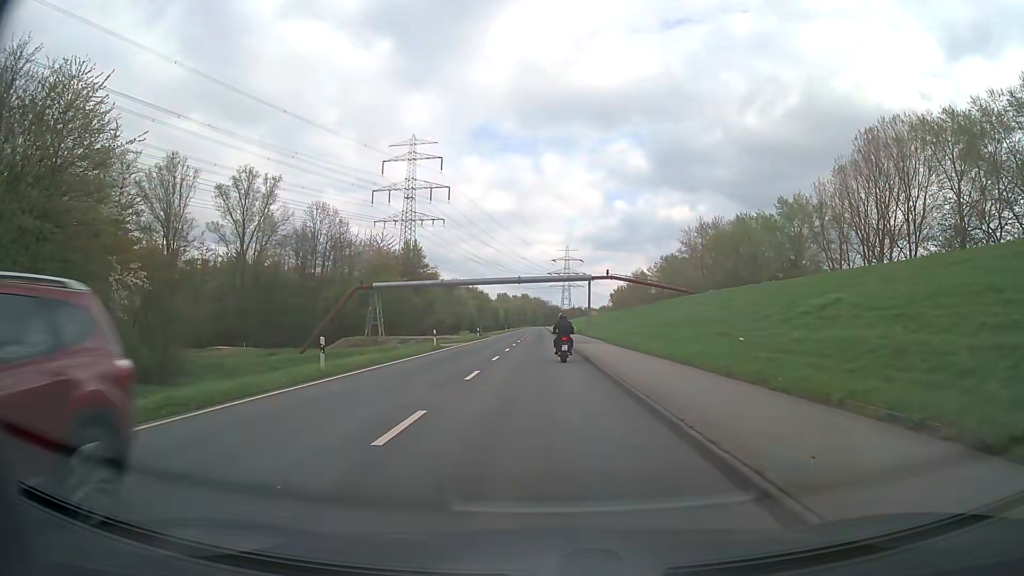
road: secondary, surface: asphalt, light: Day
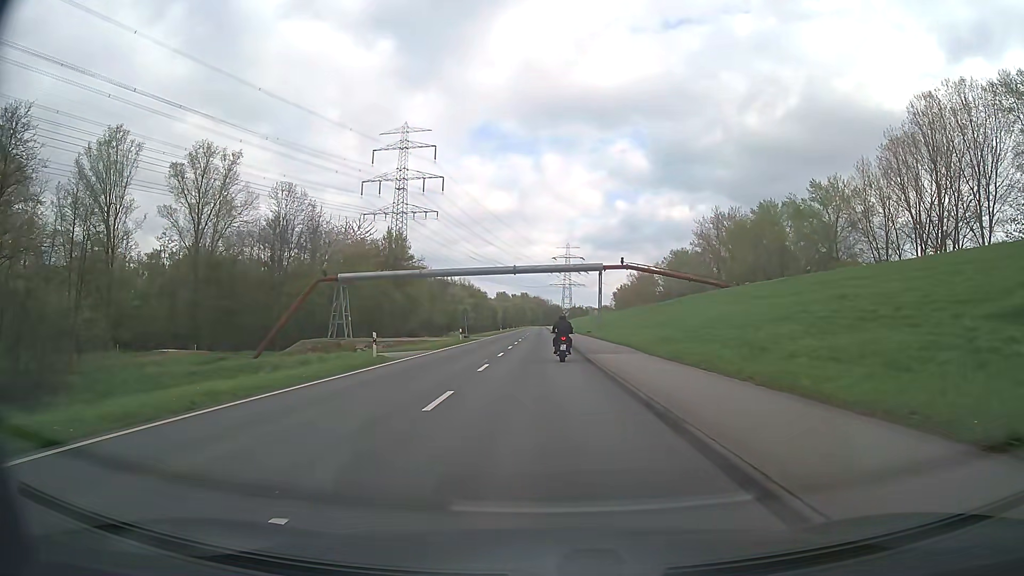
(0.0, +15.0) m; 0°
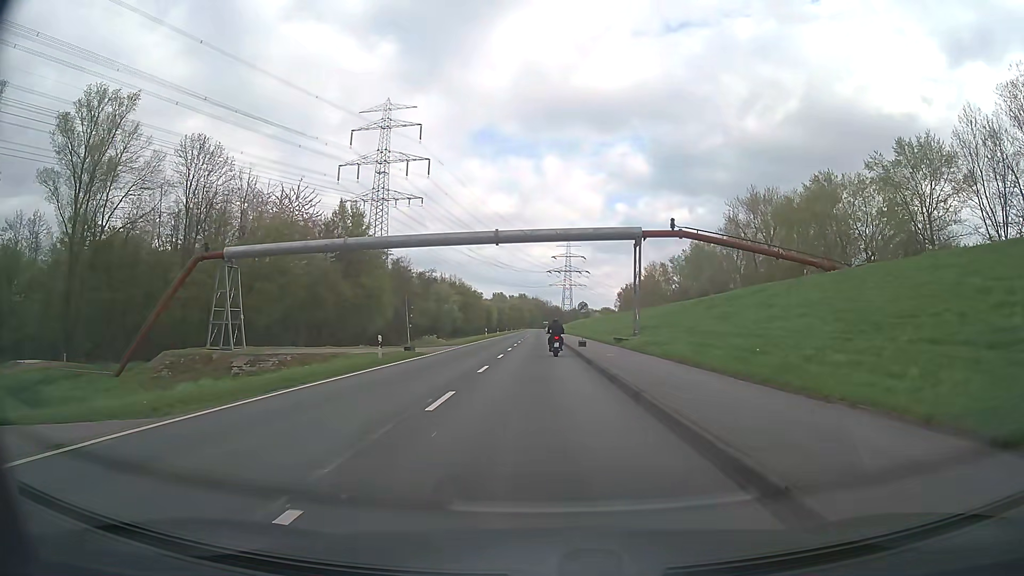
(0.0, +27.0) m; 0°
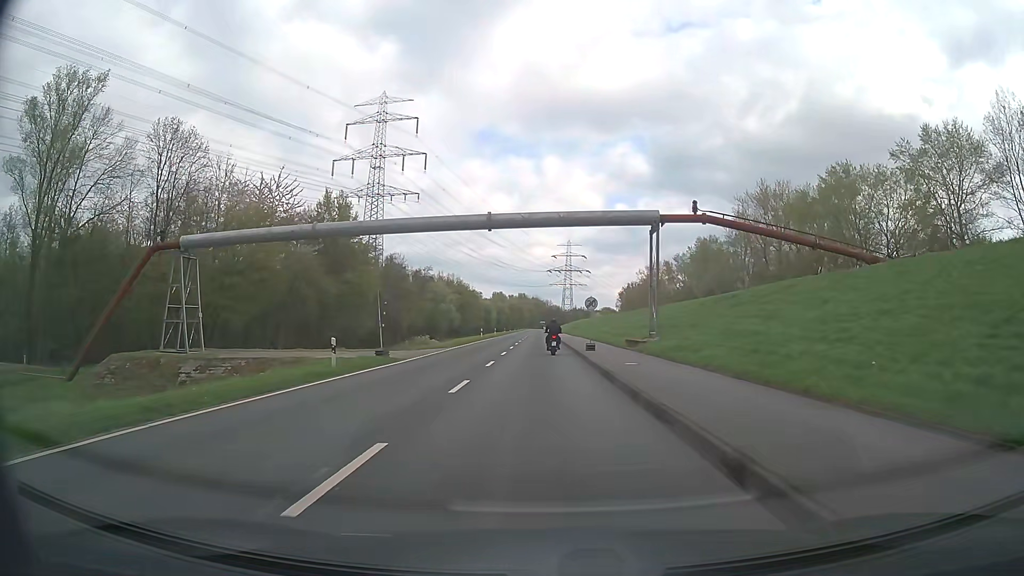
(0.0, +6.2) m; 0°
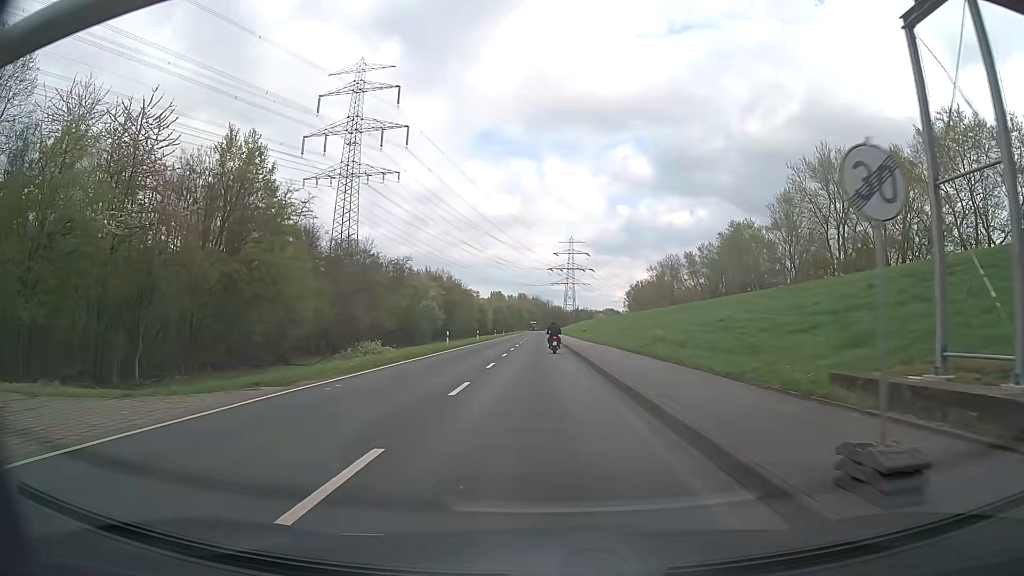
(0.0, +27.4) m; 0°
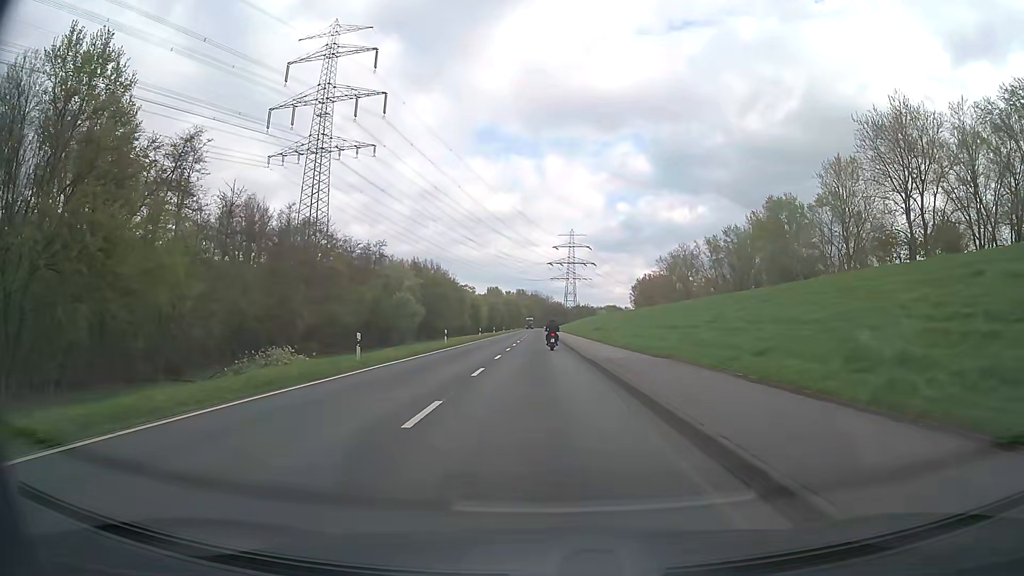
(0.0, +22.8) m; 0°
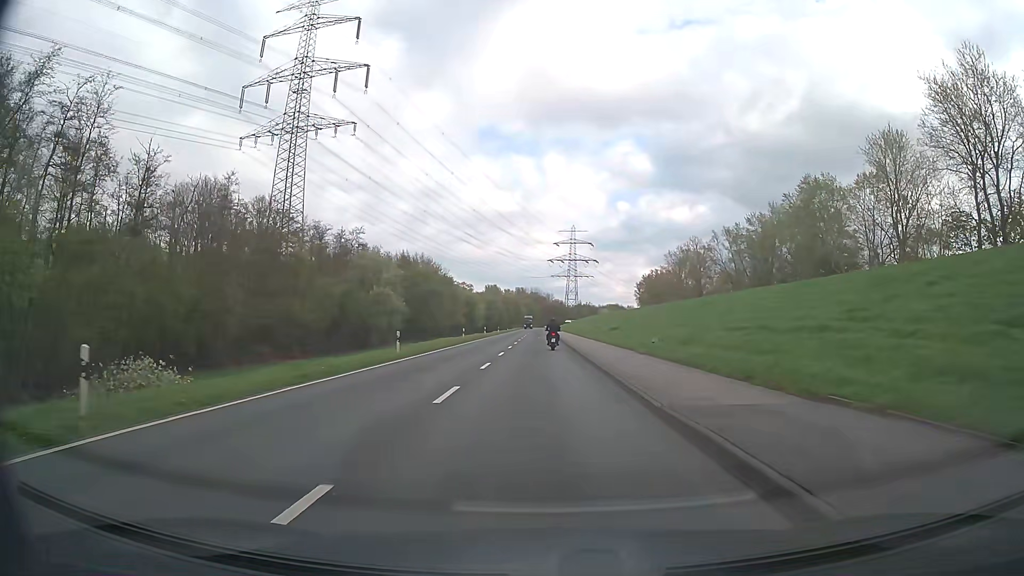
(0.0, +15.3) m; 0°
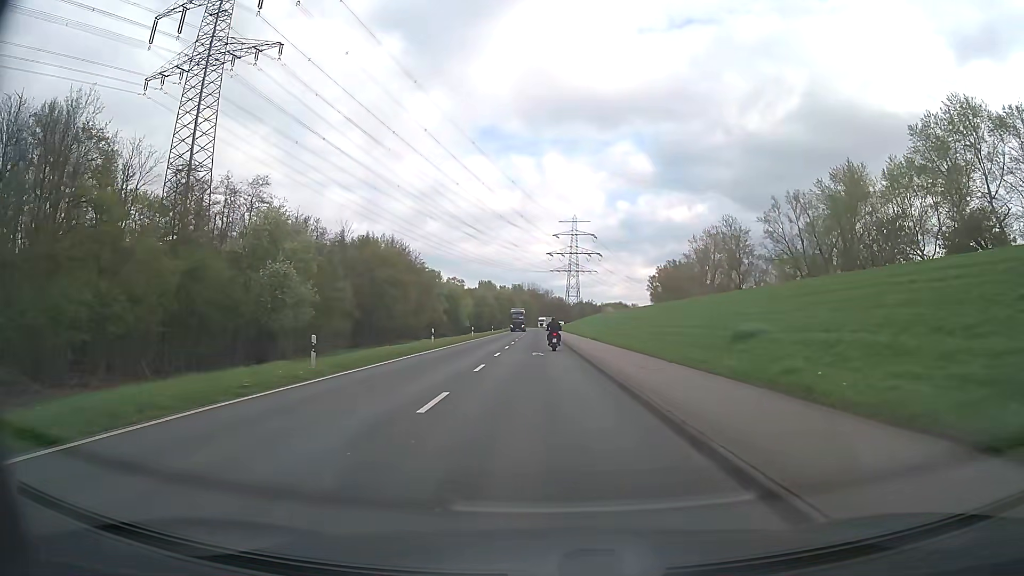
(-0.1, +37.1) m; 0°
(0, +10) (0, +20) (0, +30) (0, +40) (0, +50) (0, +60) (0, +70) (0, +80) (0, +90) (0, +100) m
